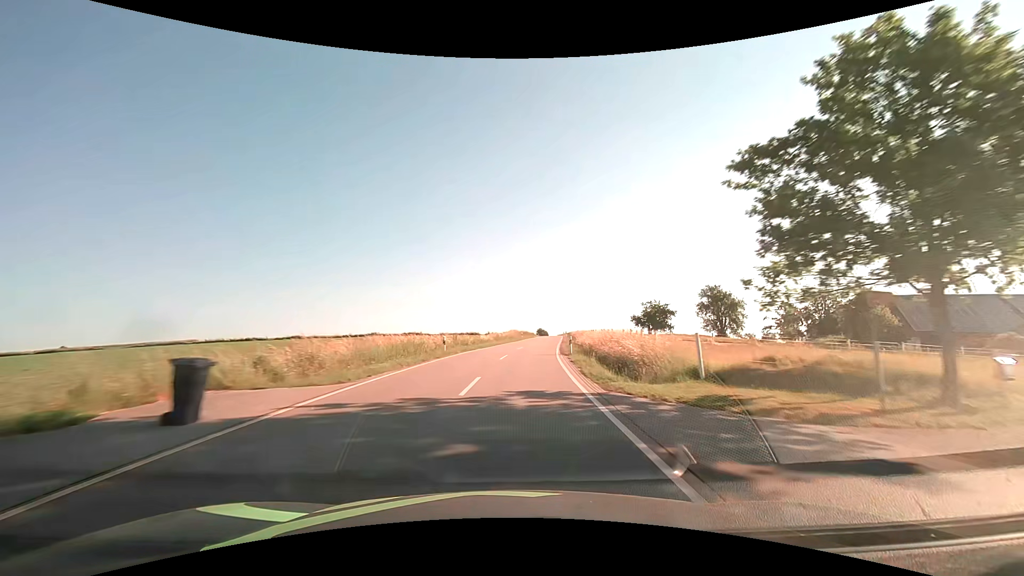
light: Day
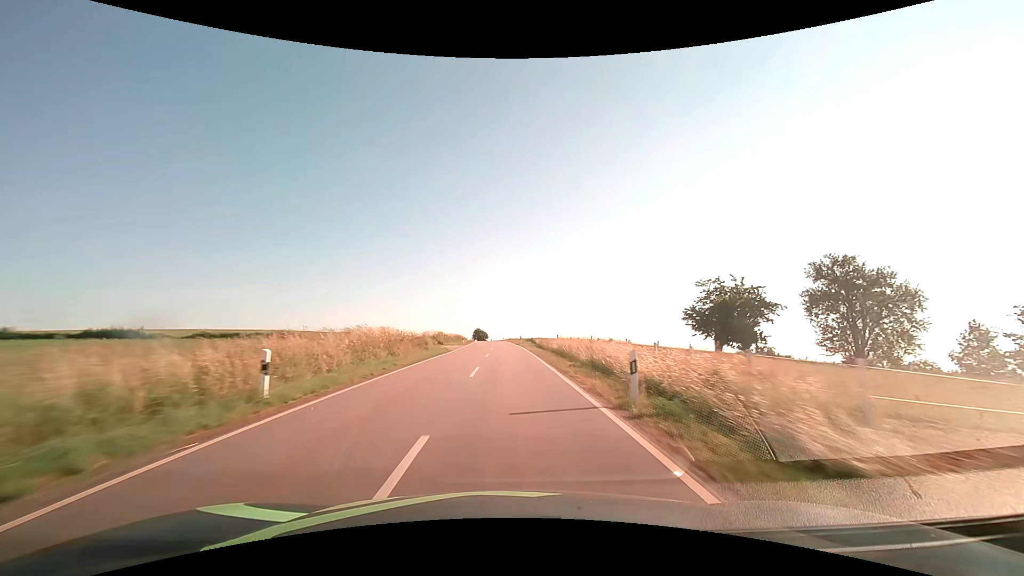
(+5.7, +68.4) m; +7°
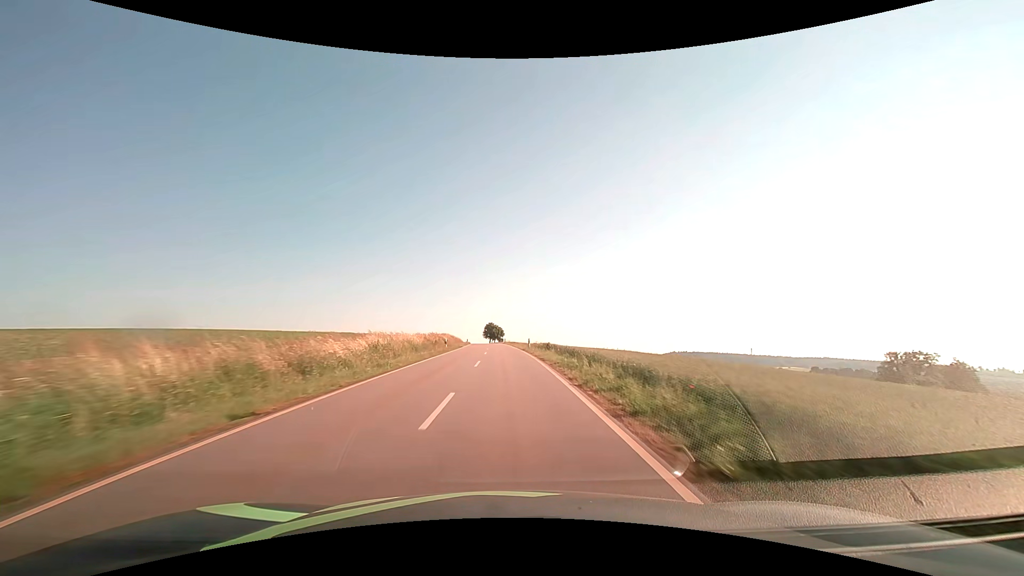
(-0.8, +68.9) m; -2°
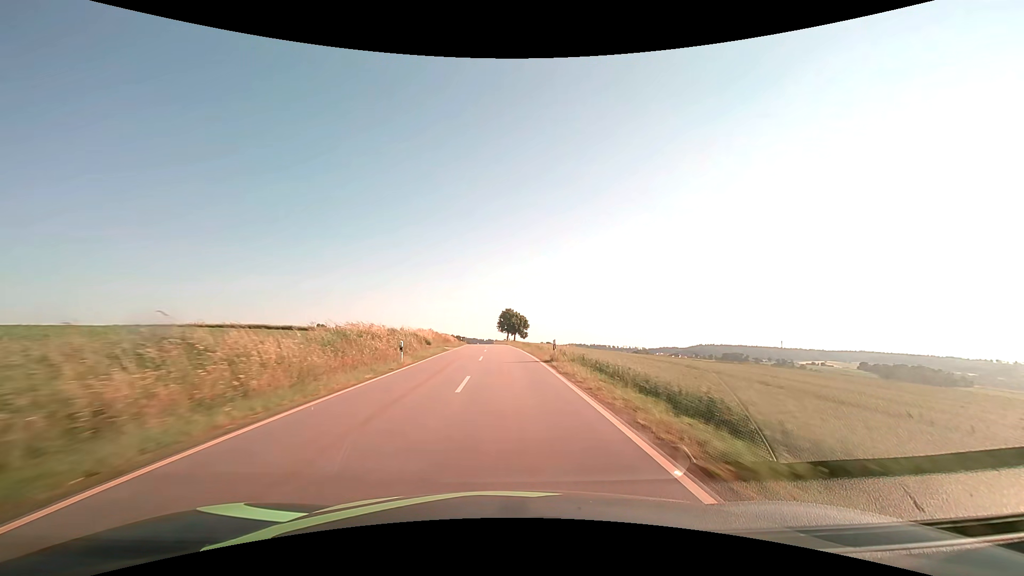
(-1.6, +68.9) m; -2°
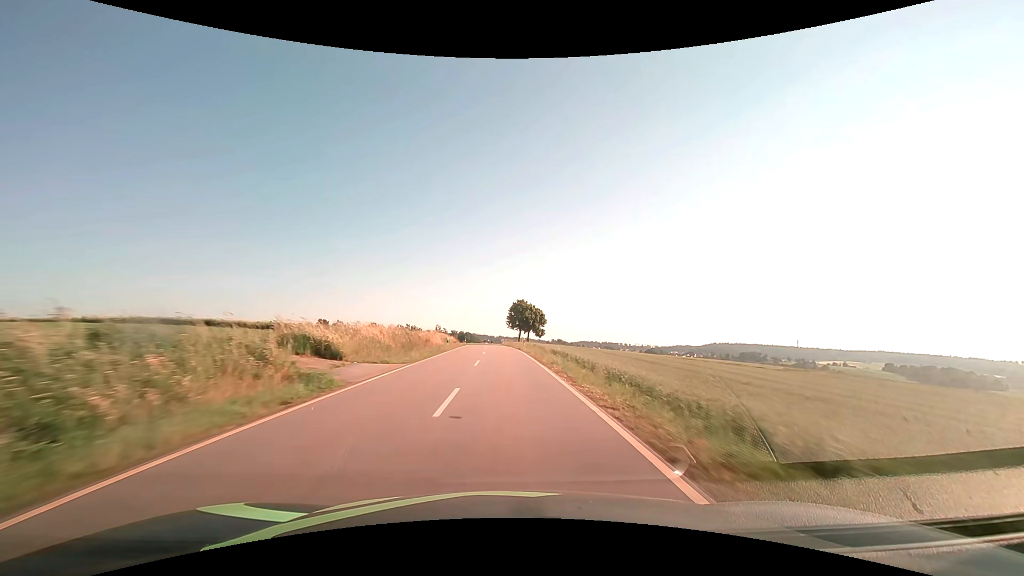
(-0.3, +27.5) m; -1°
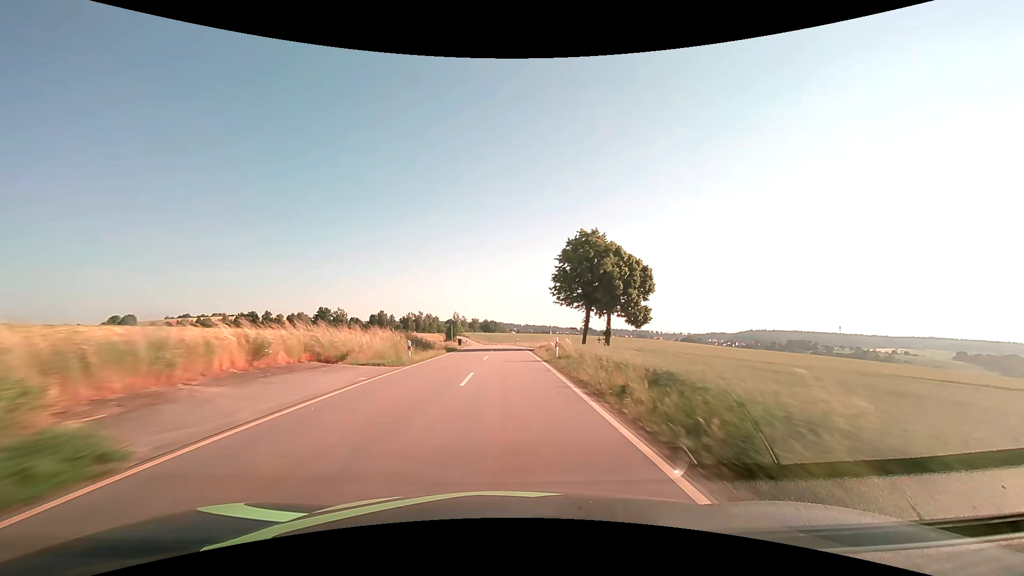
(-1.8, +69.0) m; -3°
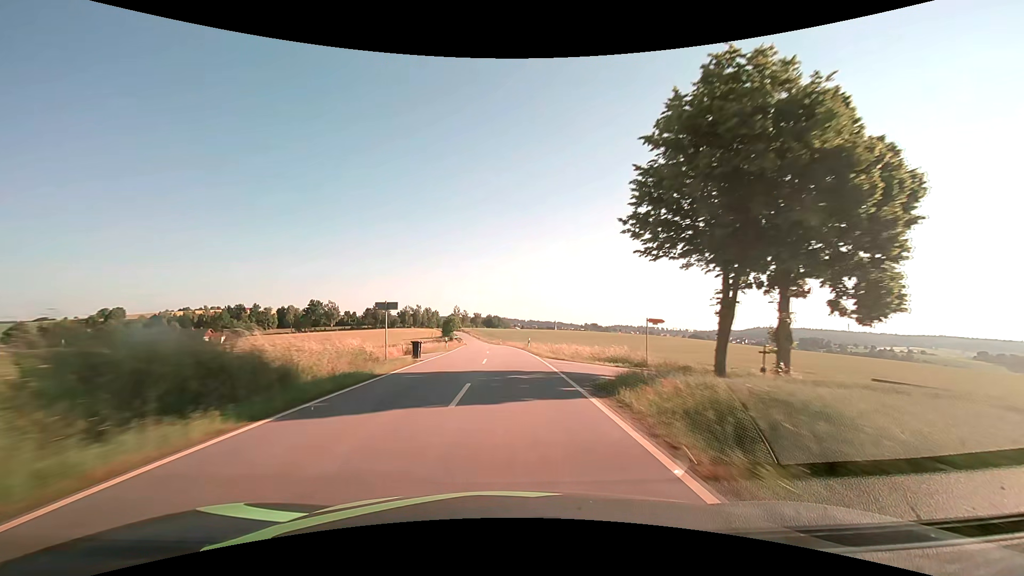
(-0.1, +27.7) m; 0°
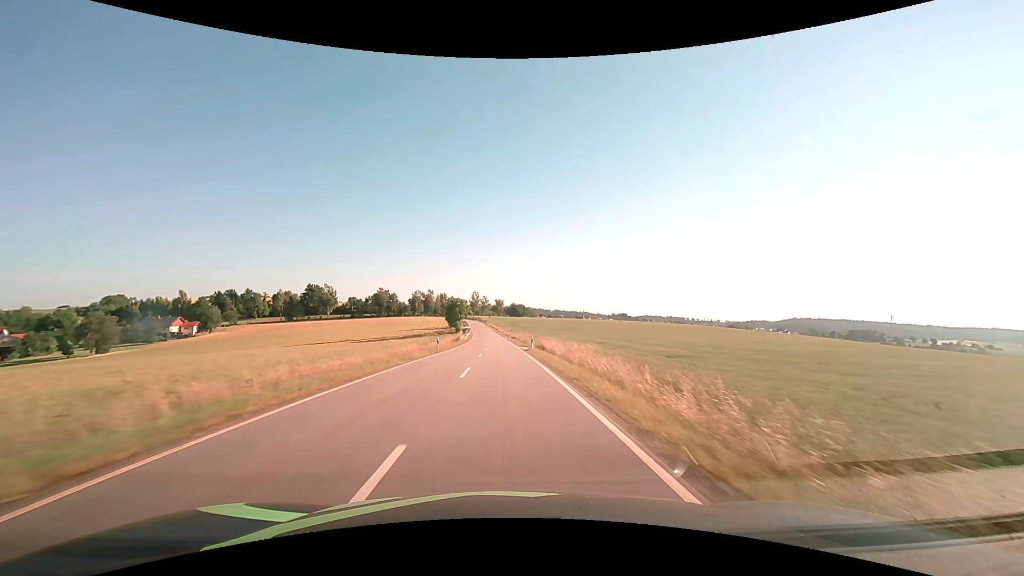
(-1.2, +55.6) m; -3°
(0, +10) (0, +20) (0, +30) (-1, +40) (-1, +50) (-1, +60) (-2, +70) (-2, +80) (-3, +90) (-3, +100) m
